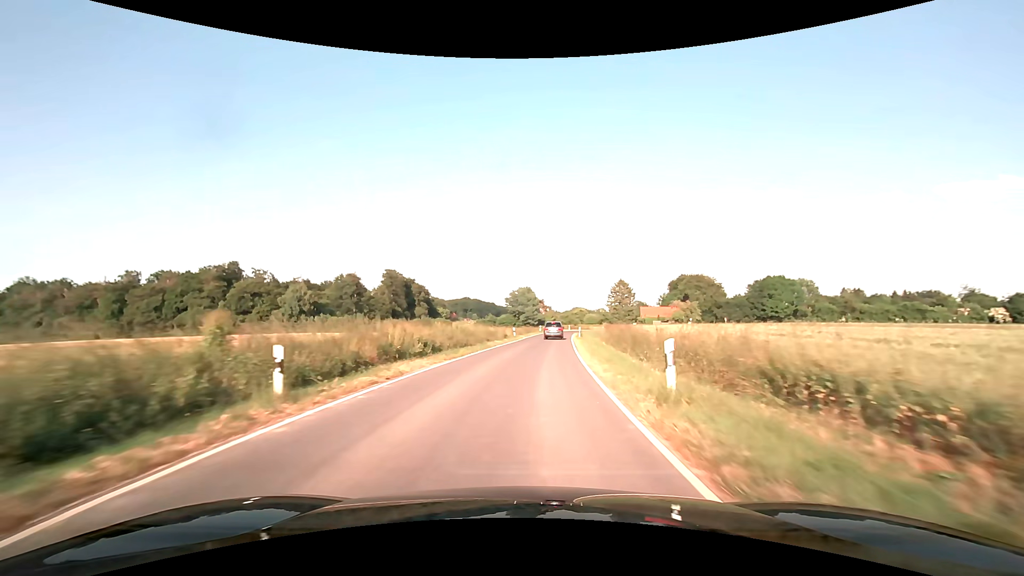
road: tertiary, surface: asphalt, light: Day
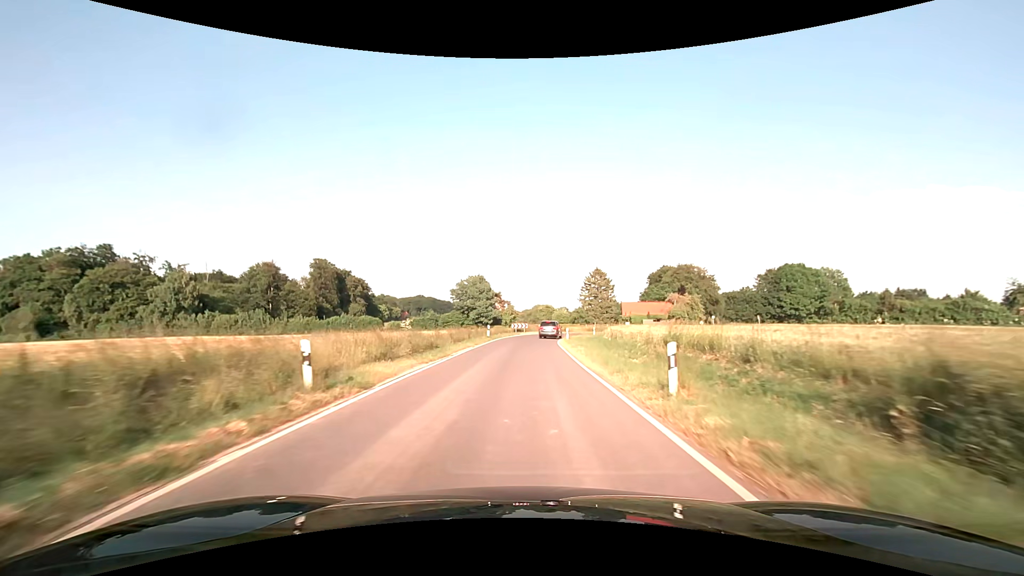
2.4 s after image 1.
(+2.3, +41.6) m; +5°
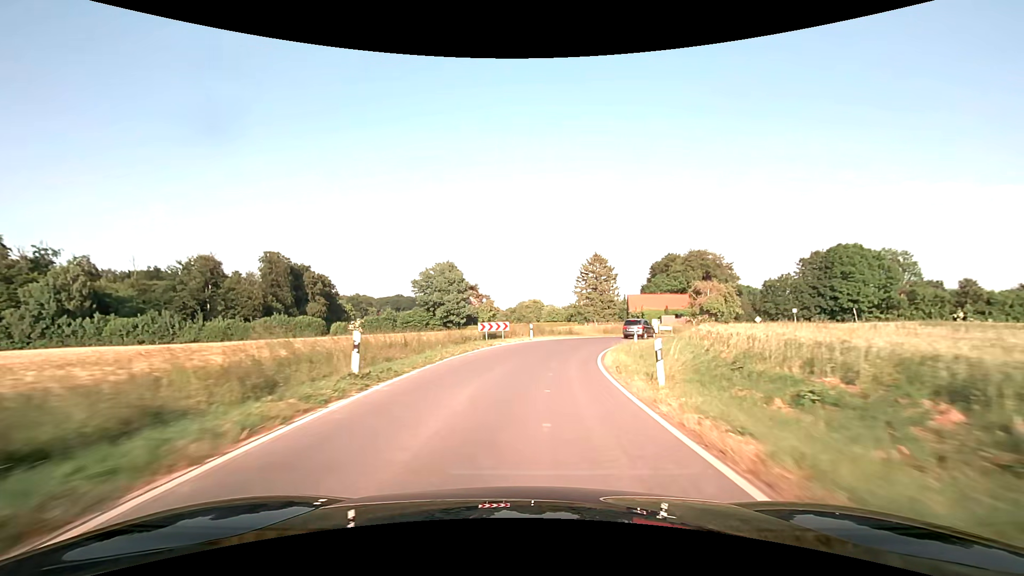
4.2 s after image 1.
(+0.4, +30.3) m; +2°
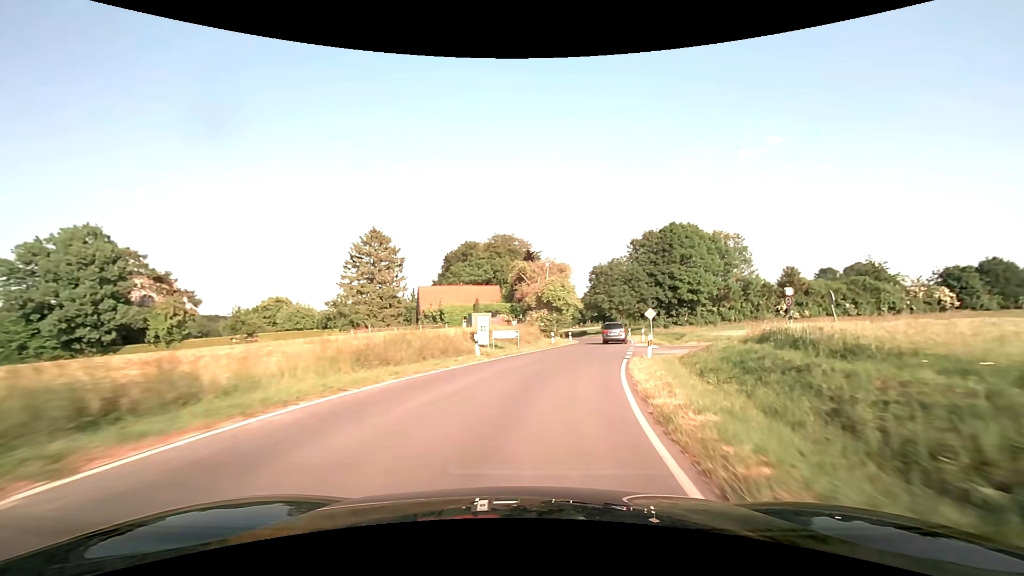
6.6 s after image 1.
(+6.2, +37.8) m; +23°
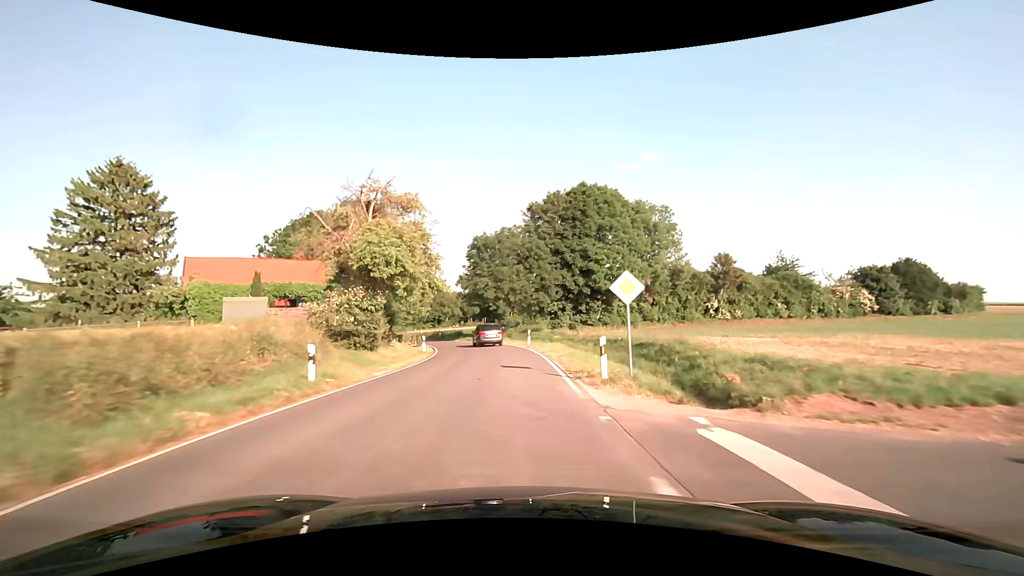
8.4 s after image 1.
(+4.7, +27.9) m; +14°
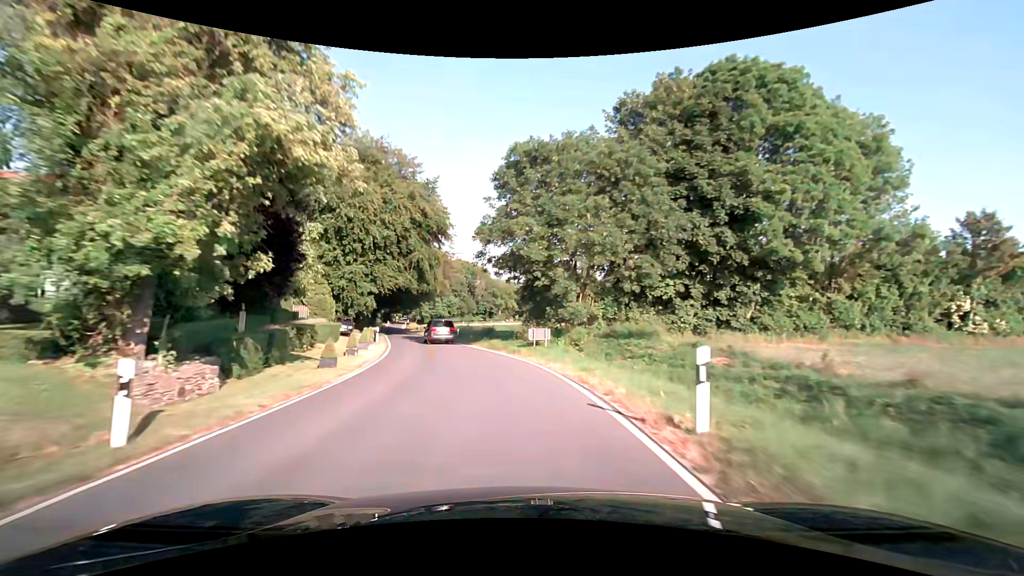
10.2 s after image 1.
(-0.6, +28.5) m; -6°
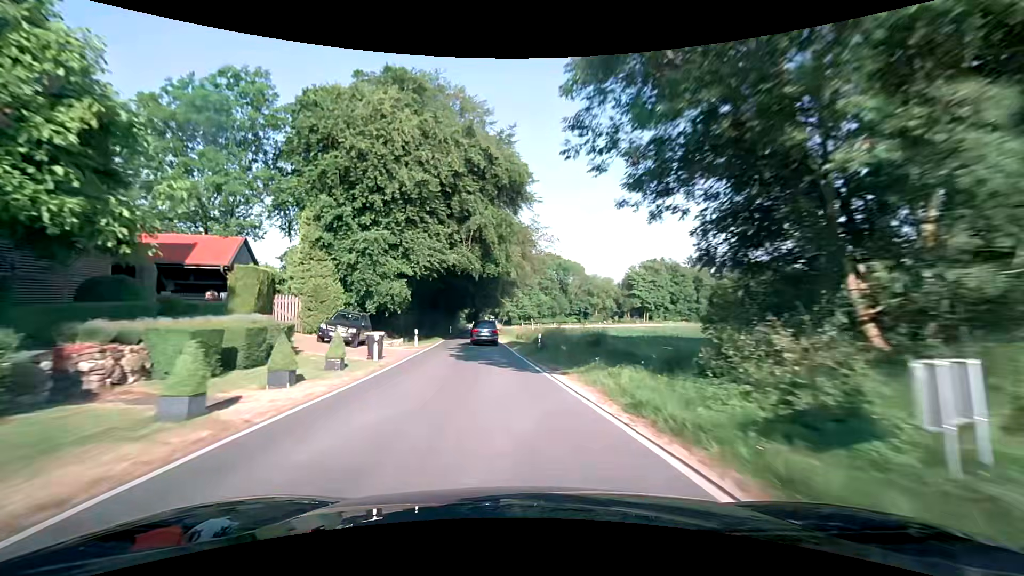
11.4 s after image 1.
(-1.8, +19.3) m; -11°
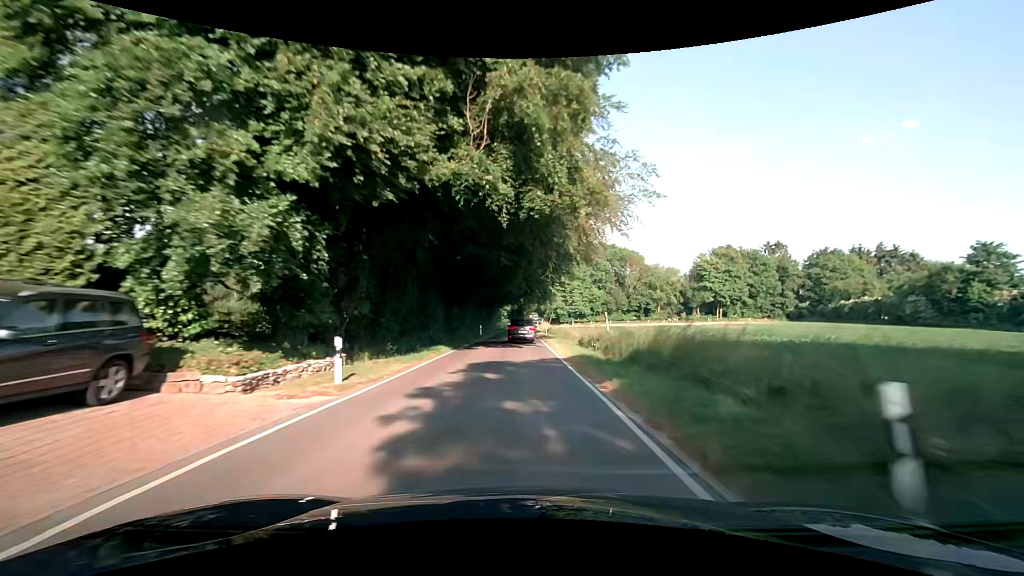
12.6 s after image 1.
(-1.2, +19.8) m; -5°
(0, +10) (0, +20) (0, +30) (0, +40) (0, +50) (0, +60) (0, +70) (0, +80) (0, +90) (0, +100) m
